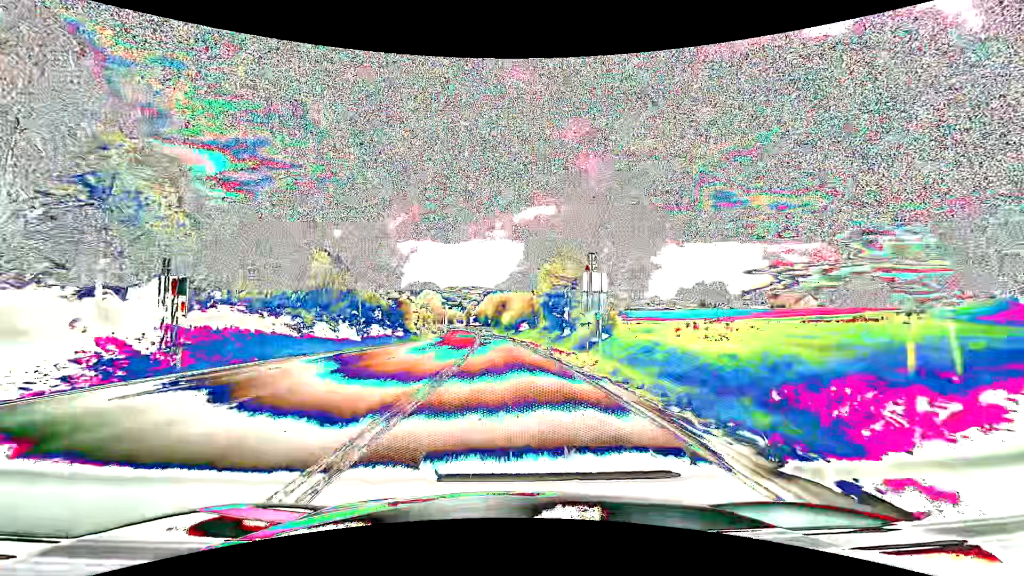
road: primary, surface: asphalt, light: Day
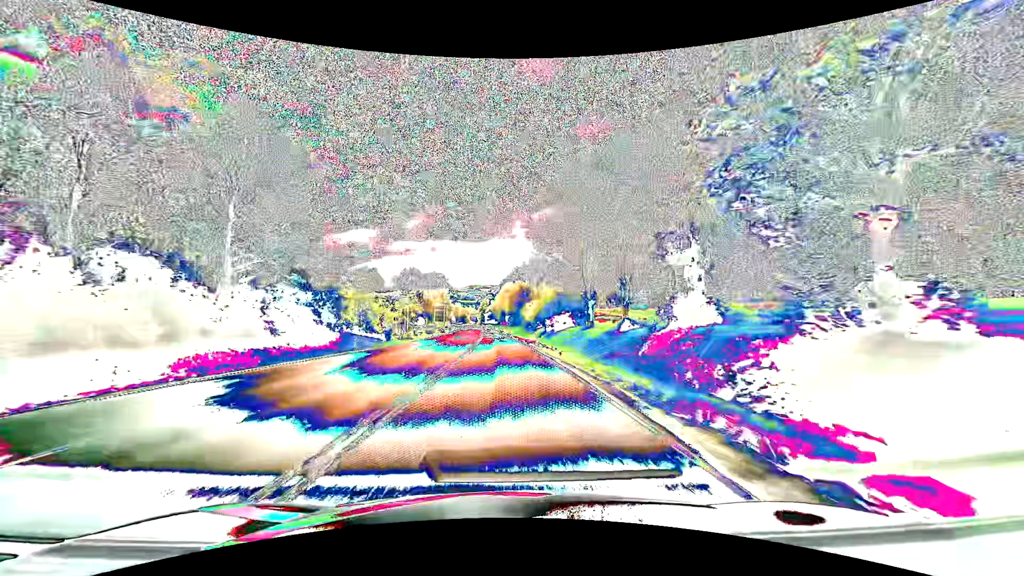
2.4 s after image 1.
(-0.7, +43.1) m; -2°
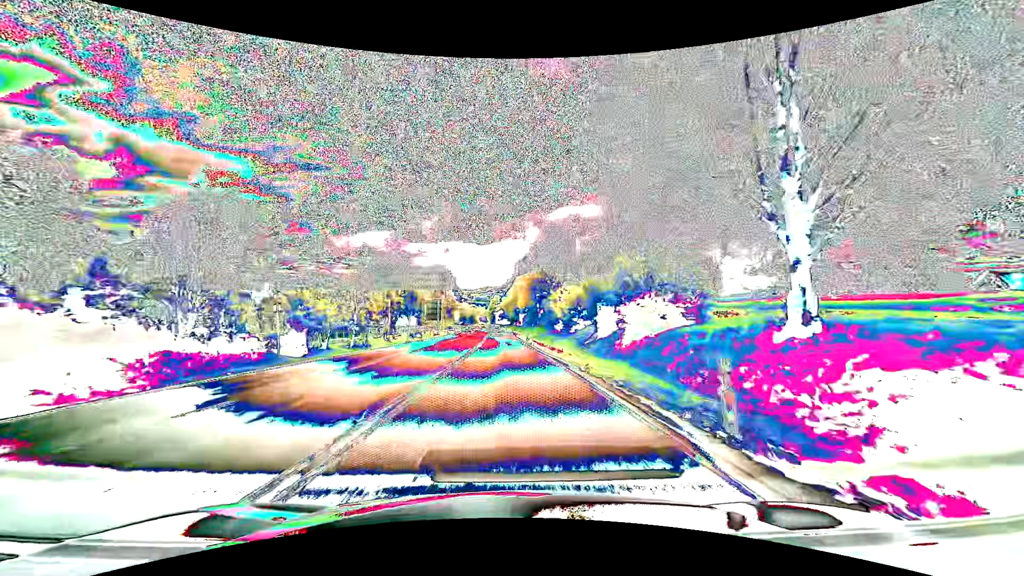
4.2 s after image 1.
(-0.5, +32.3) m; -2°
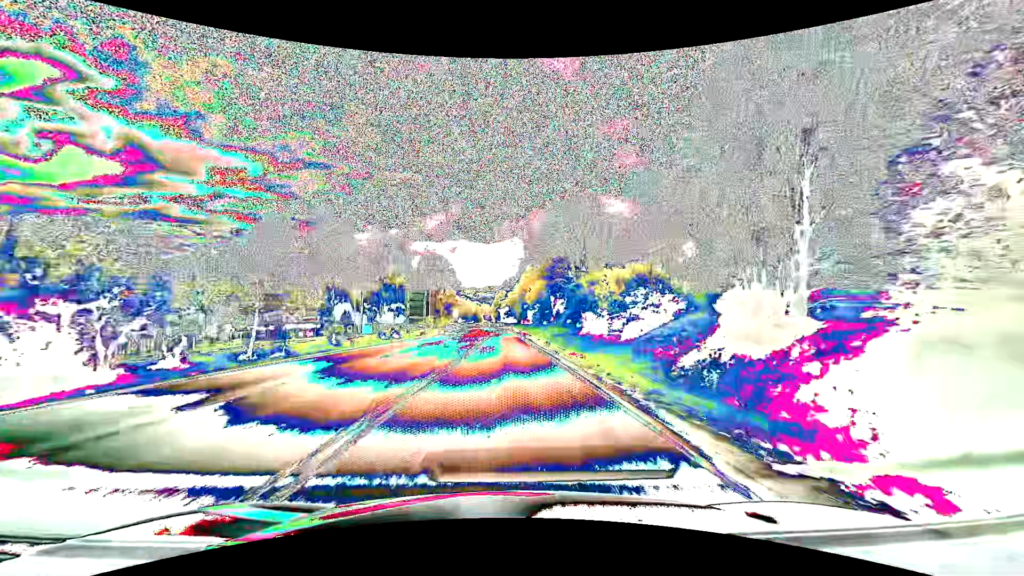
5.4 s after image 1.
(-0.2, +21.5) m; -1°
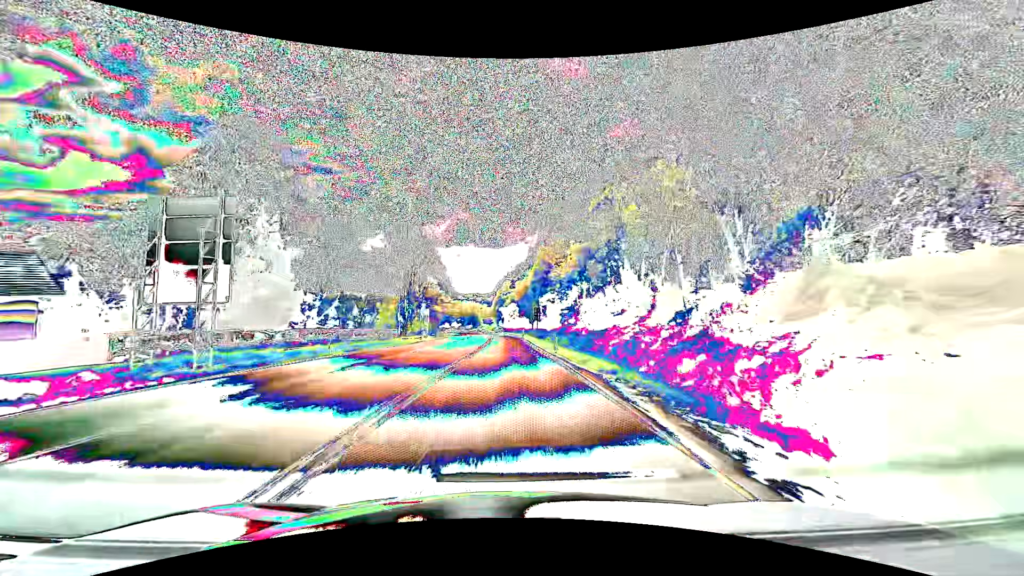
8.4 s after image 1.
(-0.4, +53.6) m; -1°
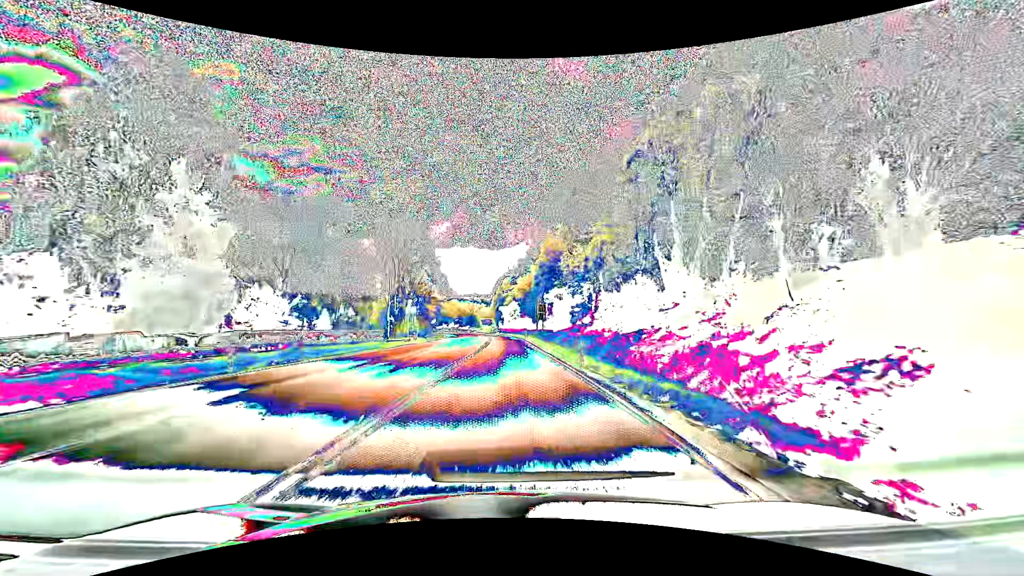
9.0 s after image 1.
(0.0, +10.7) m; 0°
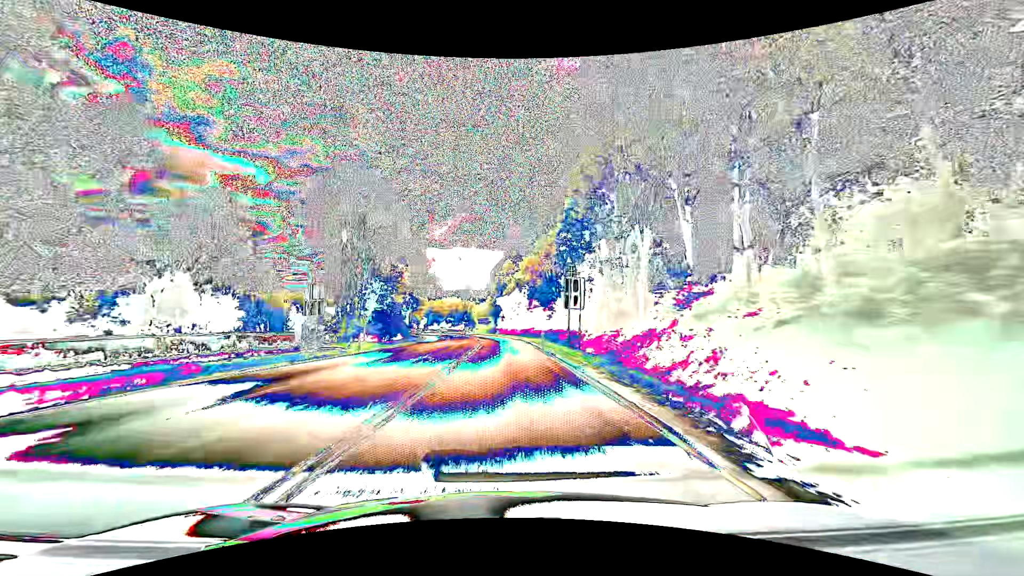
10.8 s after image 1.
(+0.1, +32.2) m; 0°
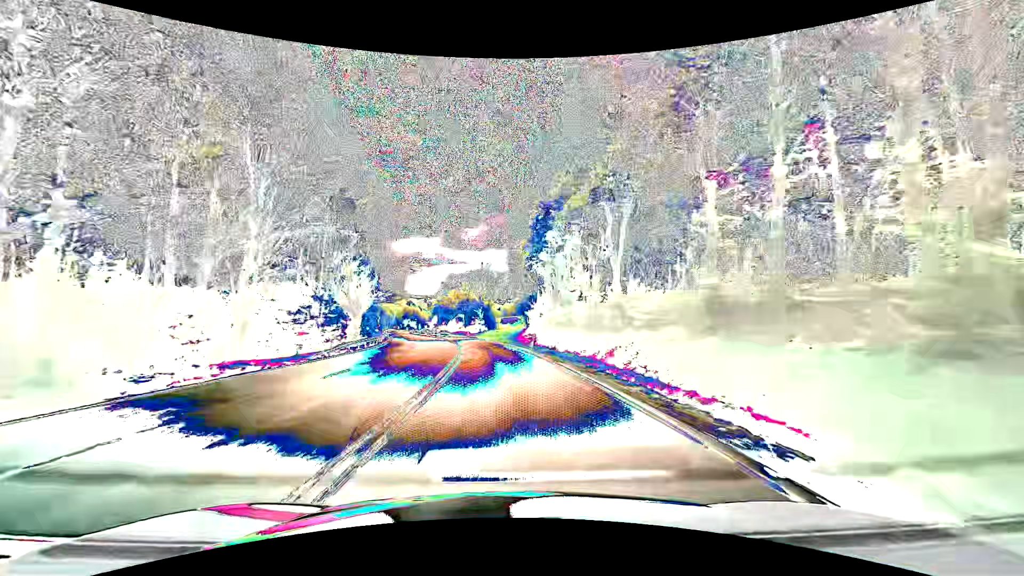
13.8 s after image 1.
(-1.2, +53.6) m; -3°
(0, +10) (0, +20) (-1, +30) (-2, +40) (-3, +50) (-4, +60) (-6, +70) (-8, +79) (-10, +89) (-12, +99) m
